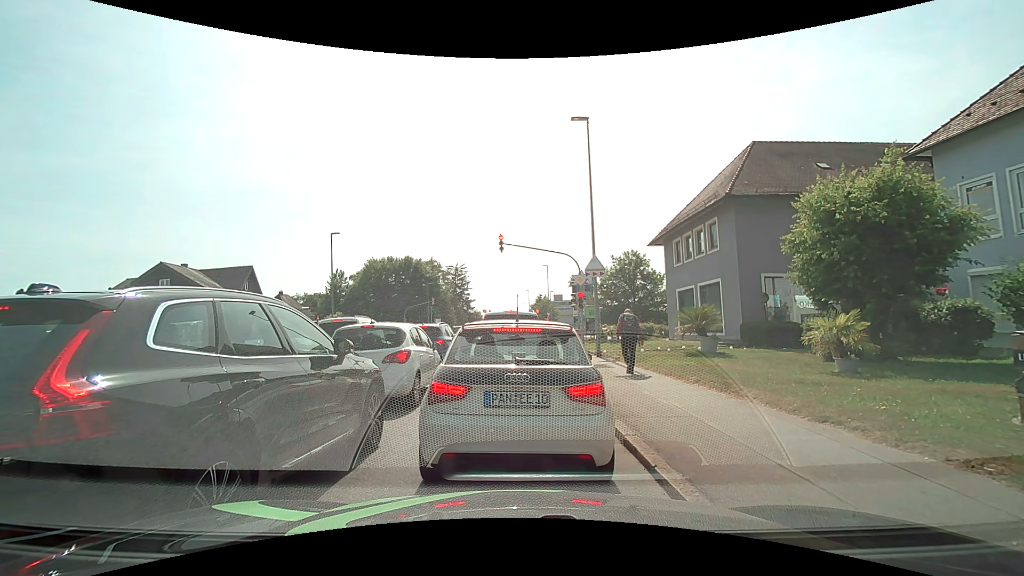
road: tertiary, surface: asphalt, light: Day
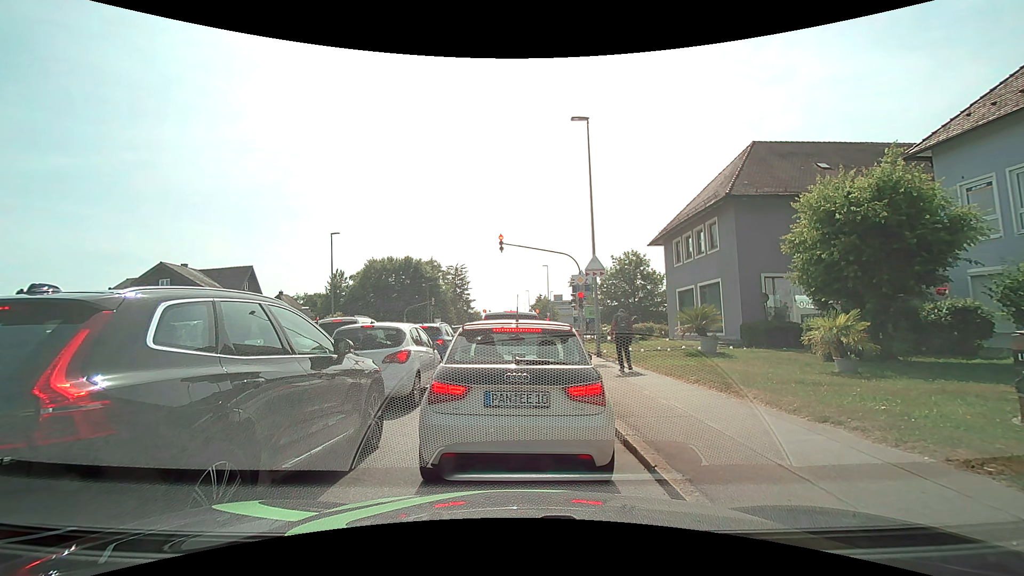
(0.0, 0.0) m; 0°
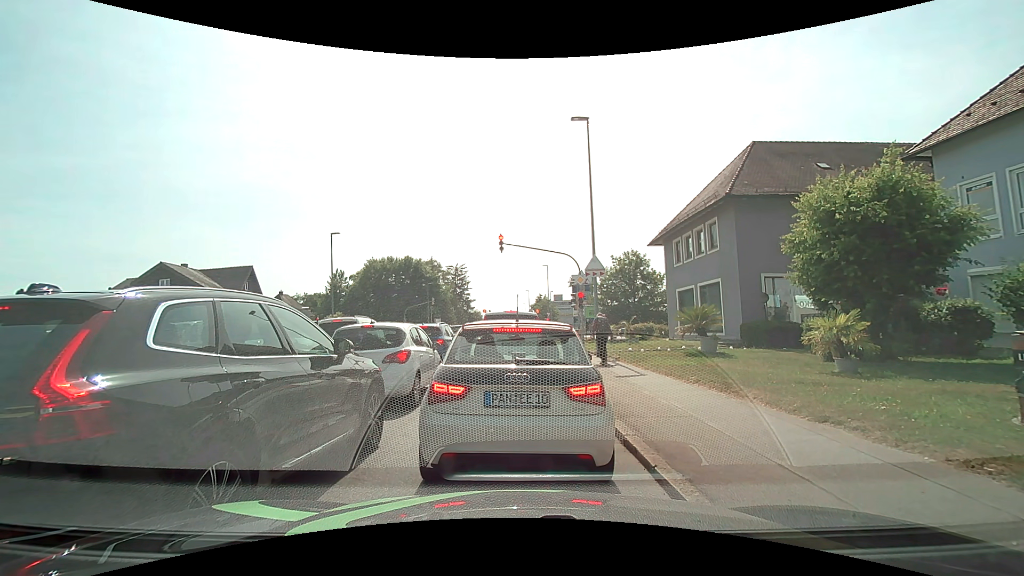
(0.0, 0.0) m; 0°
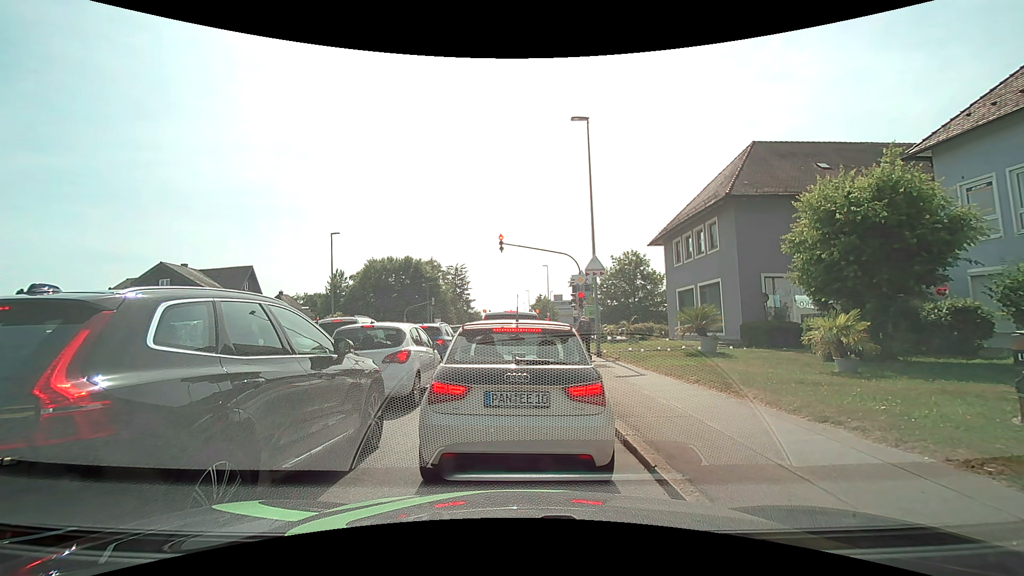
(0.0, 0.0) m; 0°
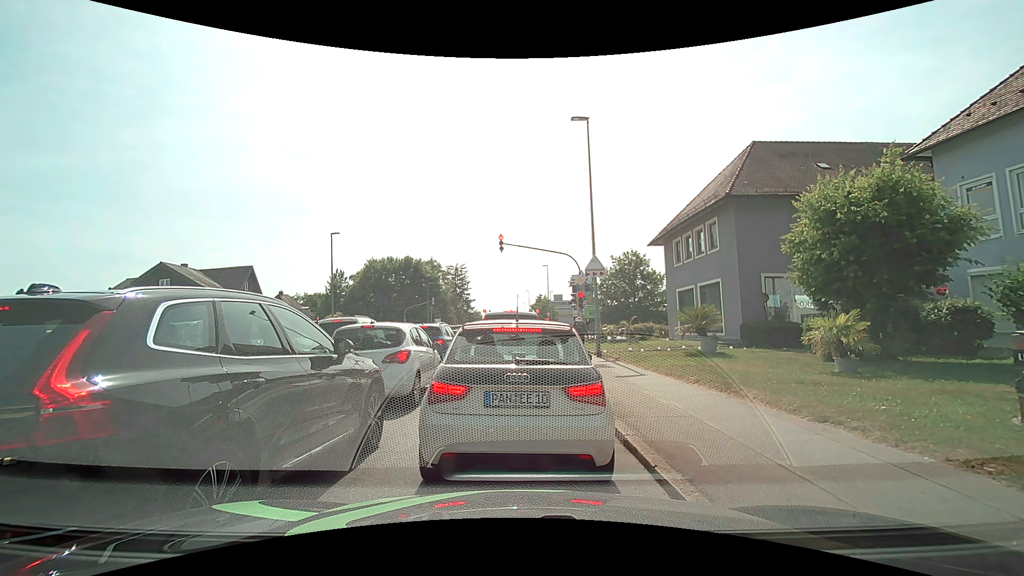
(0.0, 0.0) m; 0°
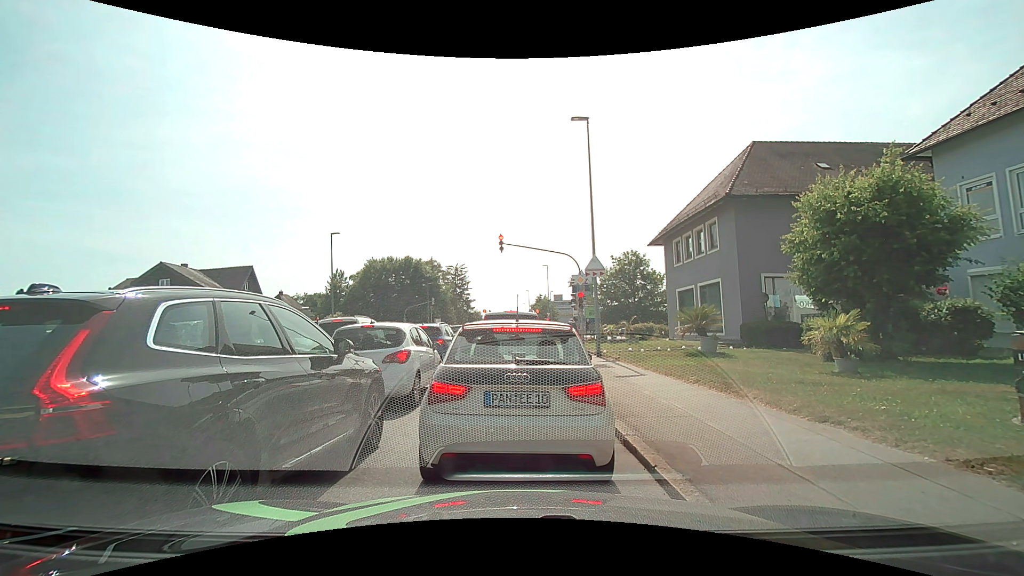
(0.0, 0.0) m; 0°
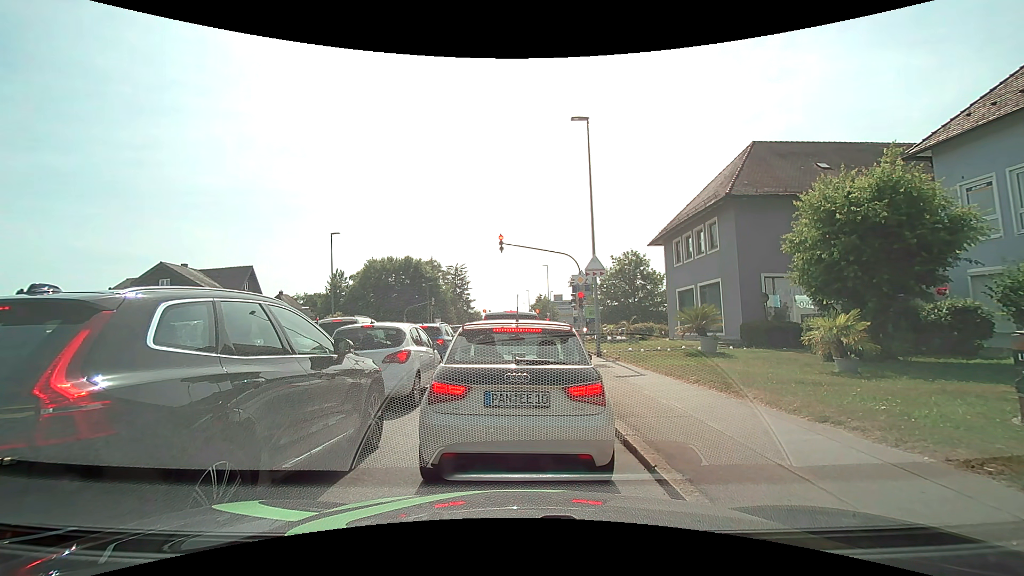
(0.0, 0.0) m; 0°
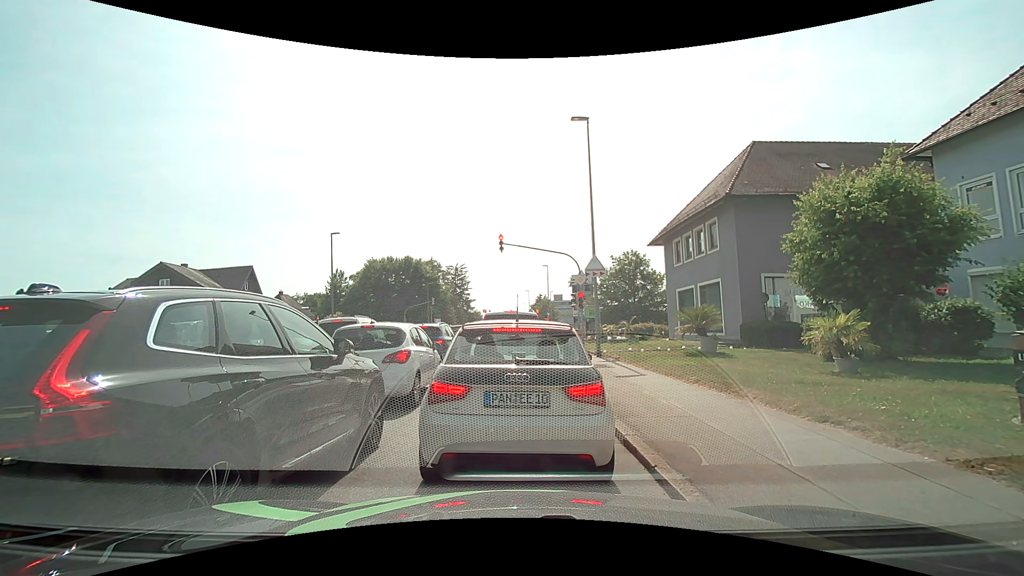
(0.0, 0.0) m; 0°
(0, +10) (+1, +20) (+1, +30) (+1, +40) (+1, +50) (+1, +60) (+2, +70) (+2, +80) (+2, +90) (+2, +100) m
